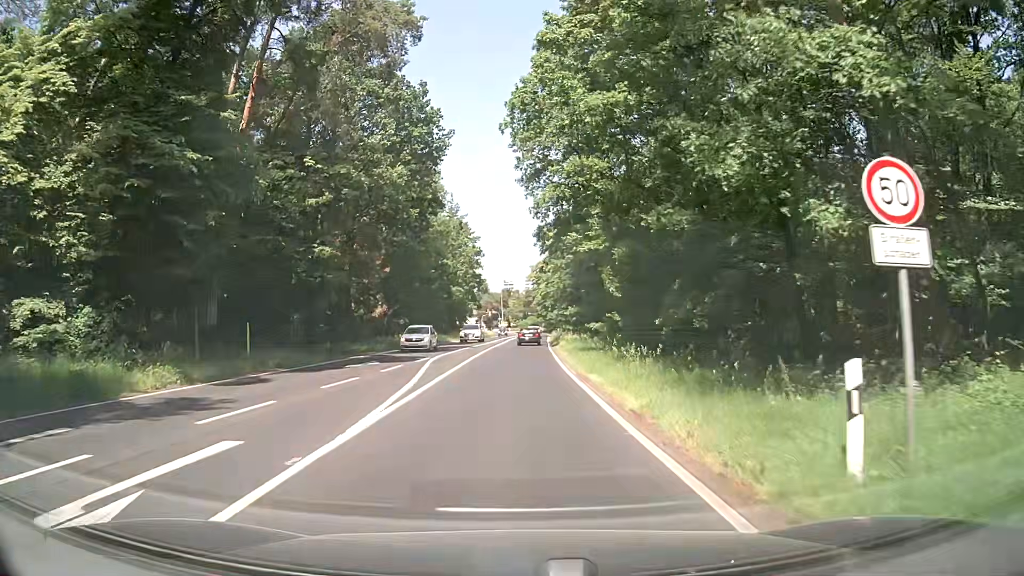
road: secondary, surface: asphalt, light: Day
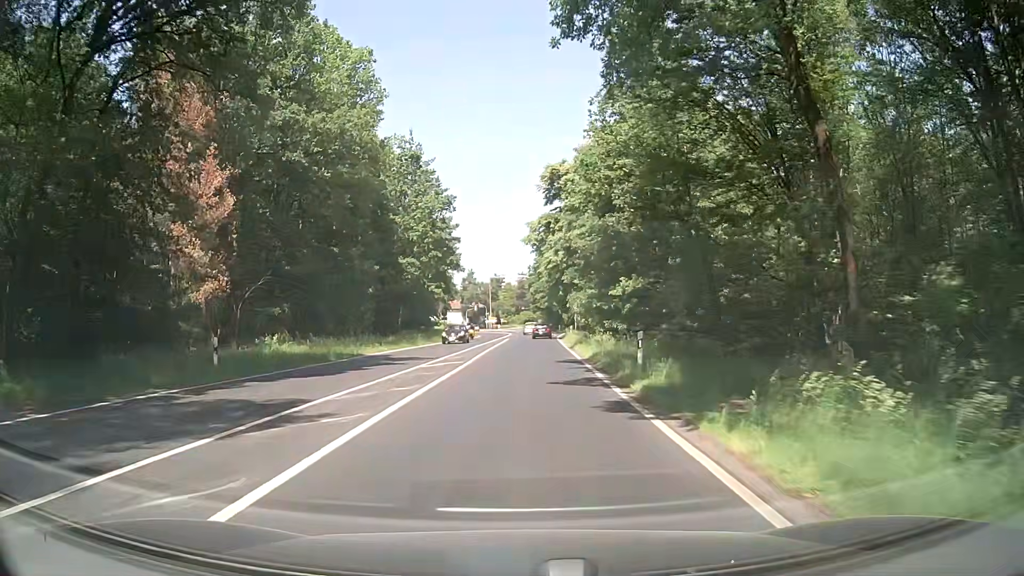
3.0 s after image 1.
(+0.2, +38.3) m; +1°
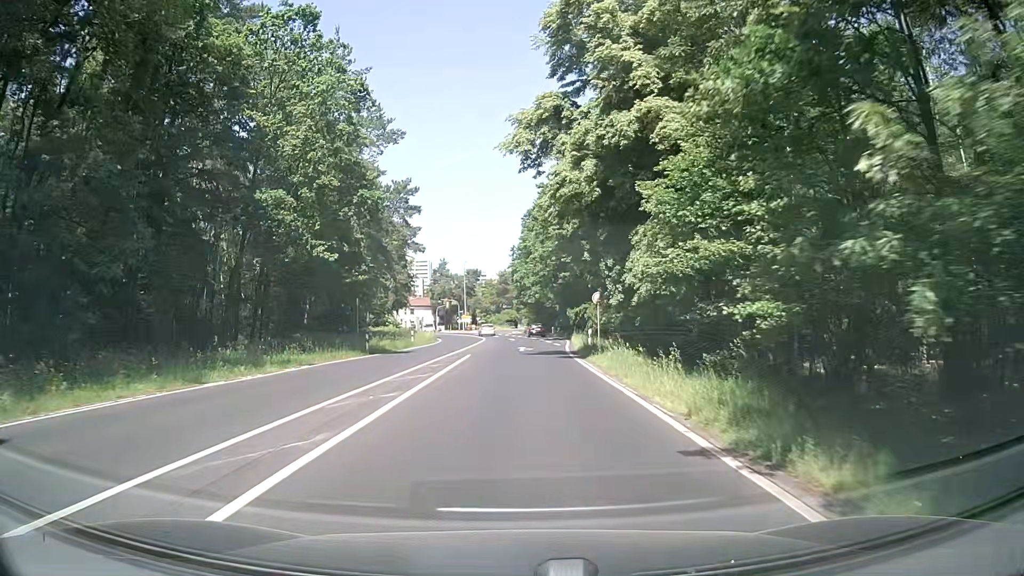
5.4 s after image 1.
(+0.4, +31.1) m; +1°
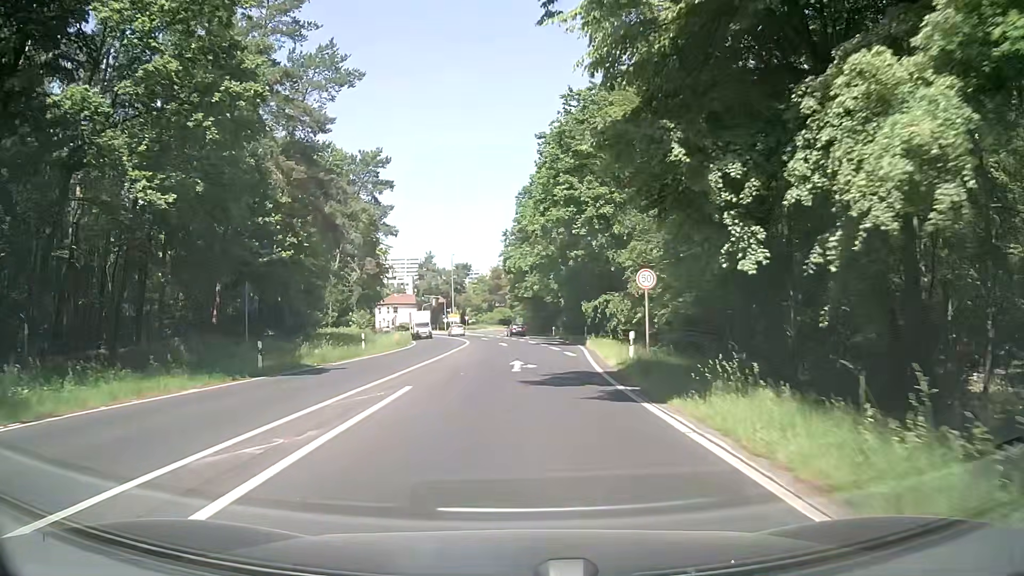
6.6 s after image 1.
(+0.2, +15.2) m; +1°
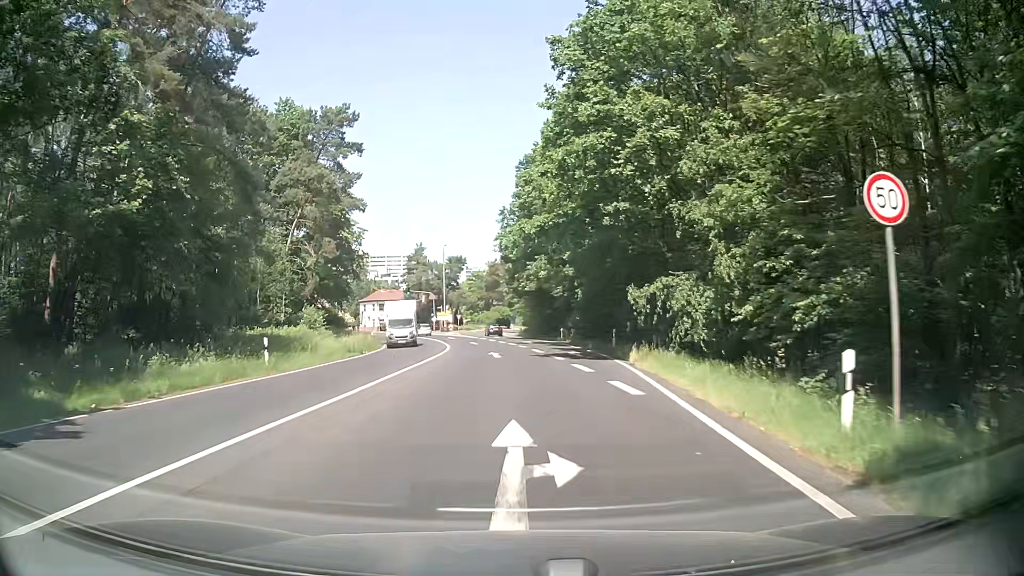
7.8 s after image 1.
(0.0, +14.8) m; -1°
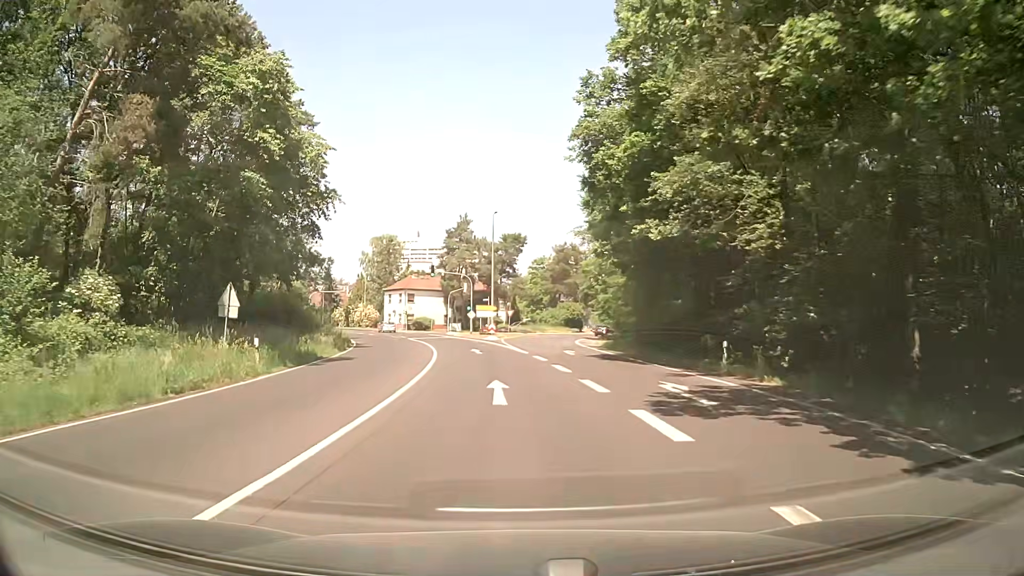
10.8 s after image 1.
(-0.4, +34.2) m; -5°
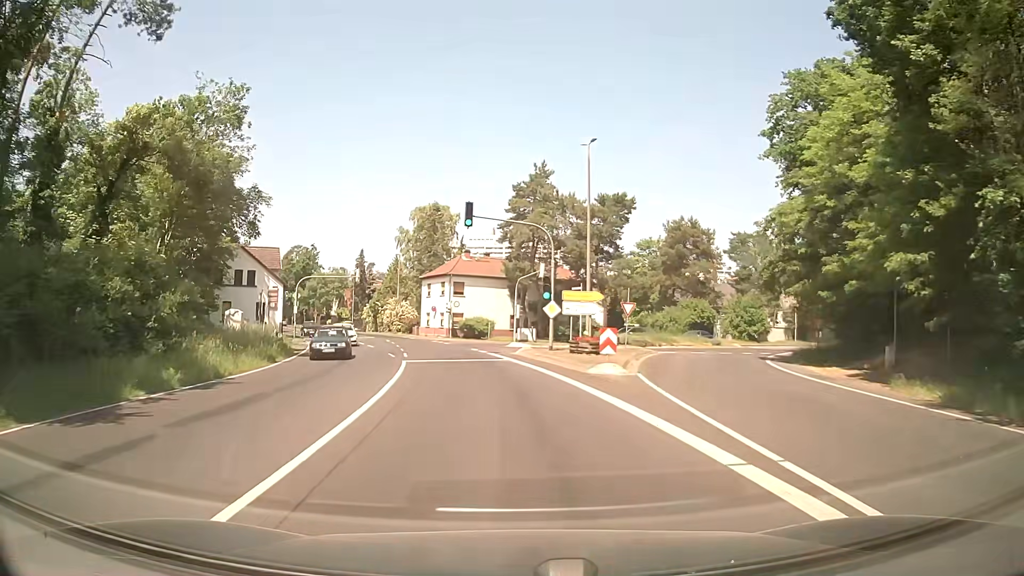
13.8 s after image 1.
(-1.7, +35.2) m; -6°
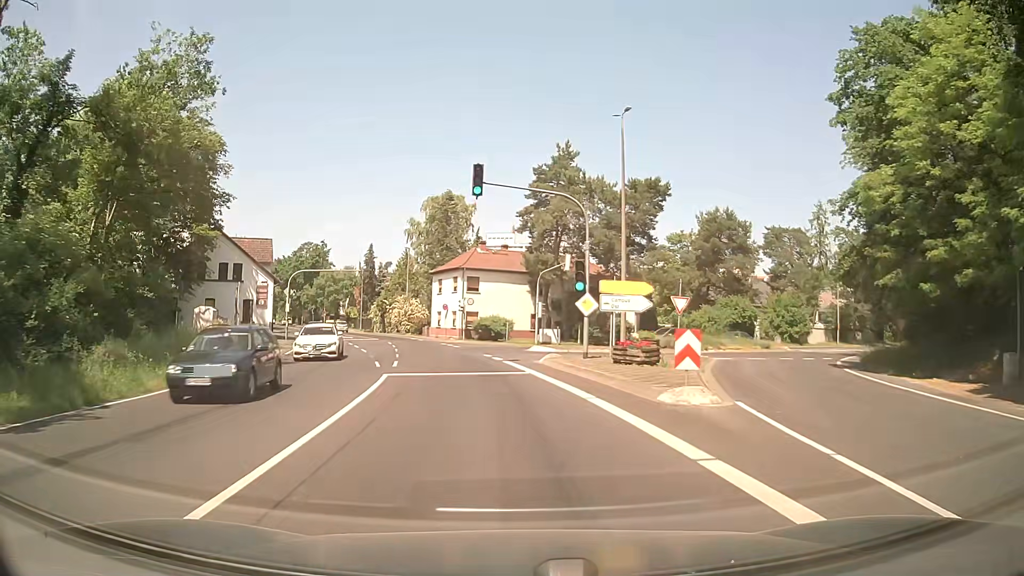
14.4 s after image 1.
(-0.1, +7.4) m; -2°
(0, +10) (-1, +20) (-3, +30) (-5, +40) (-8, +49) (-11, +59) (-14, +68) (-18, +77) (-23, +86) (-28, +95) m
